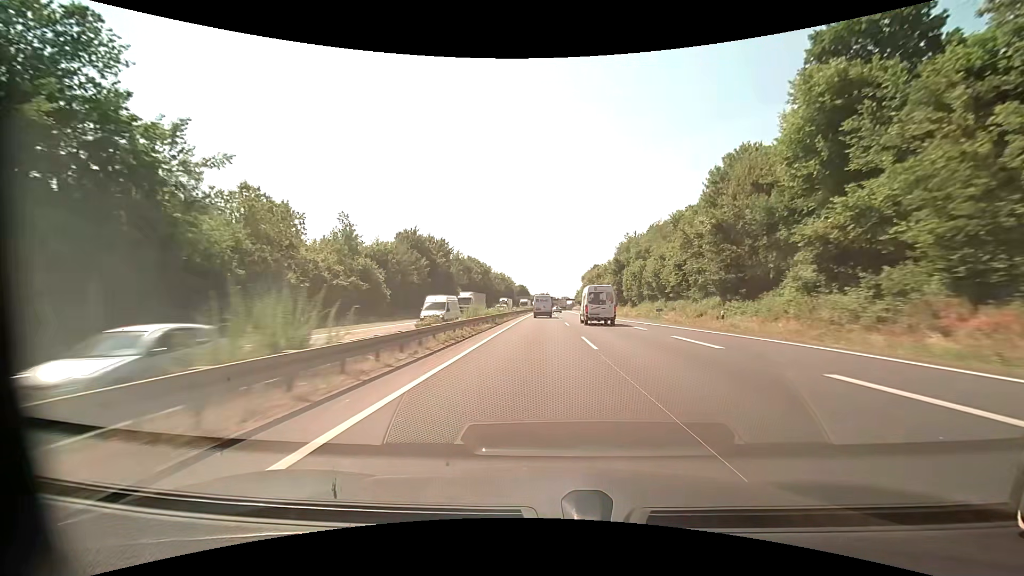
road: motorway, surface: asphalt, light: Day
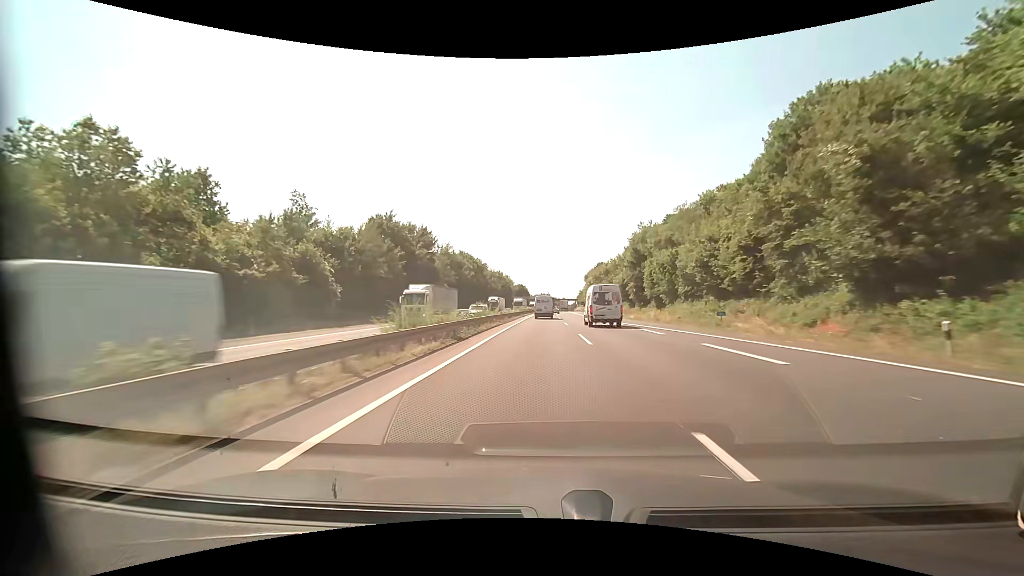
(0.0, +16.0) m; 0°
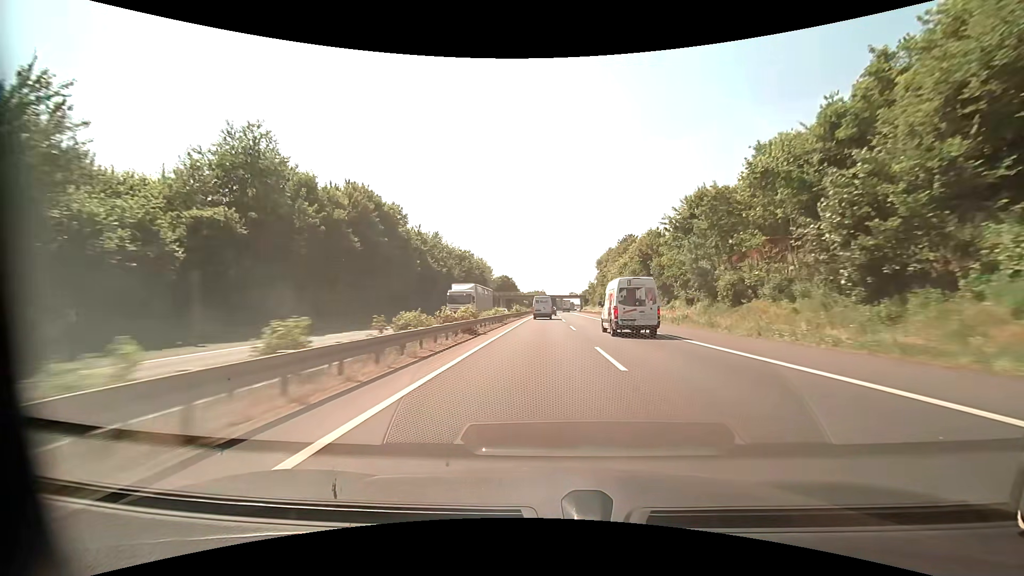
(0.0, +78.6) m; +1°
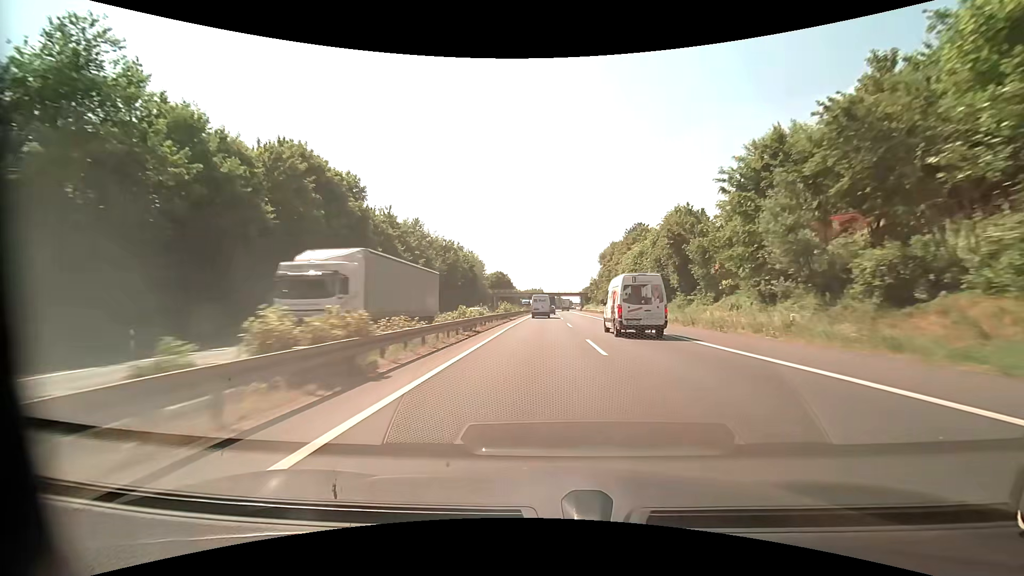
(0.0, +15.5) m; 0°
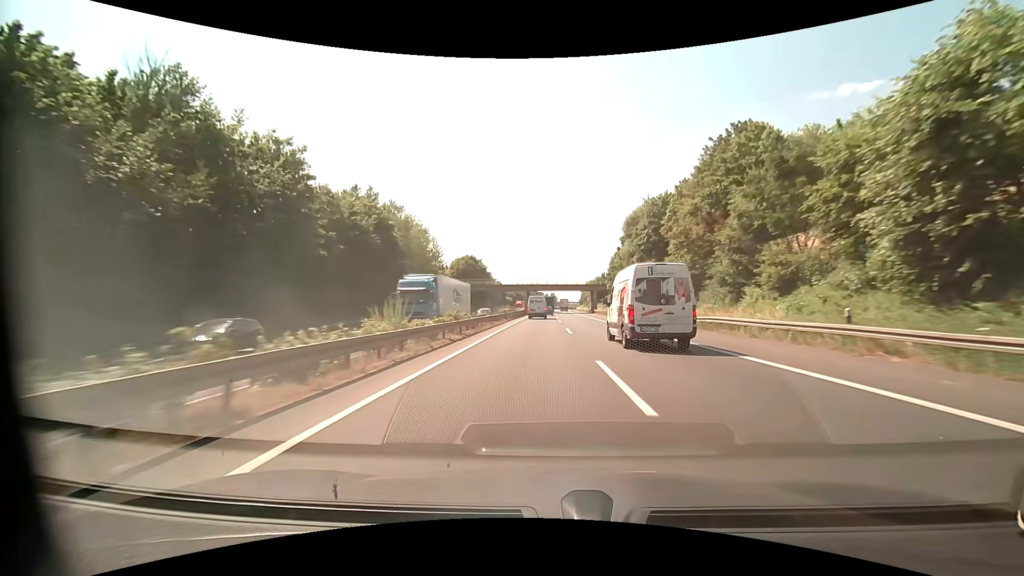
(+0.5, +61.5) m; +1°
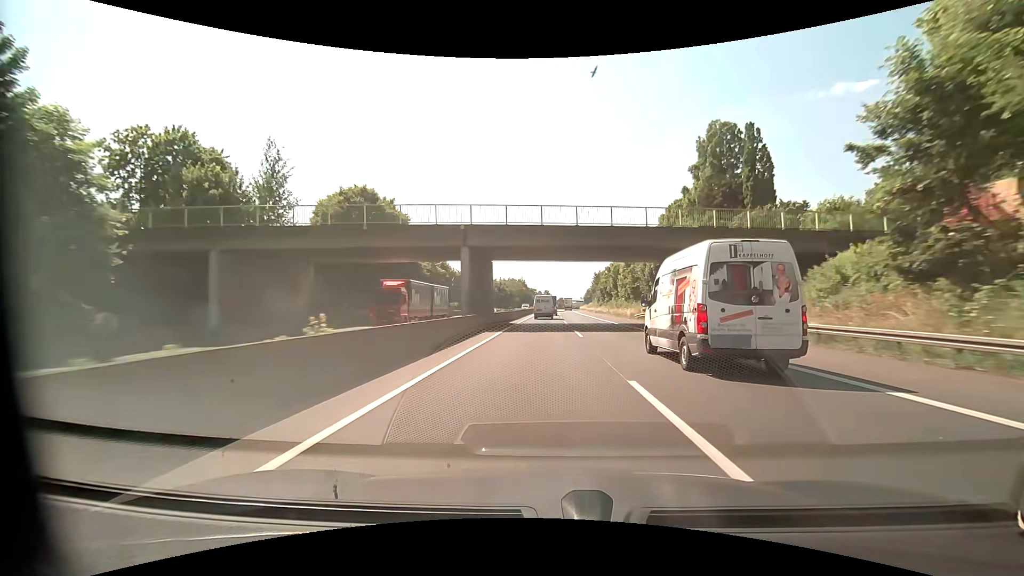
(0.0, +75.9) m; +1°
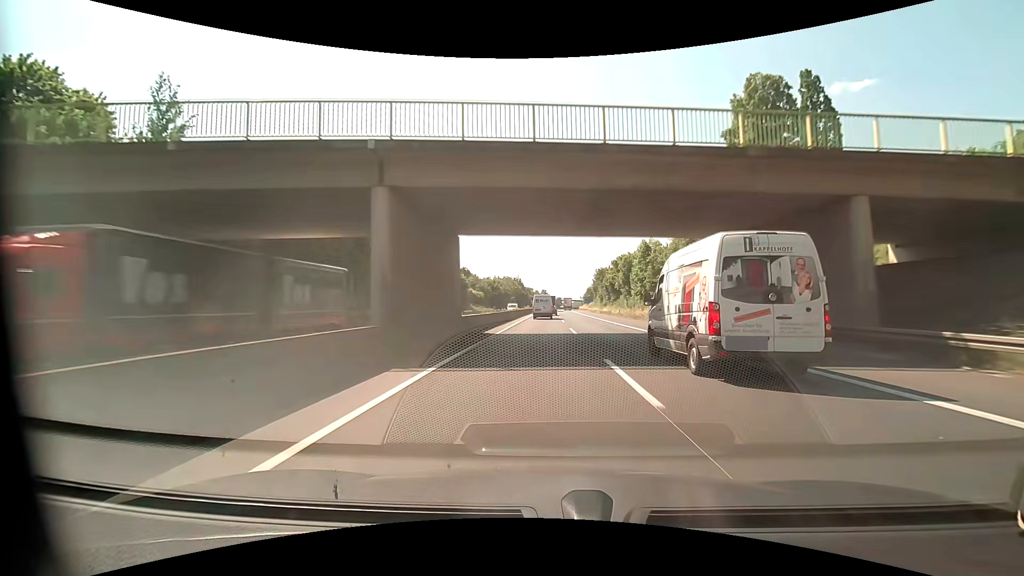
(0.0, +15.0) m; 0°
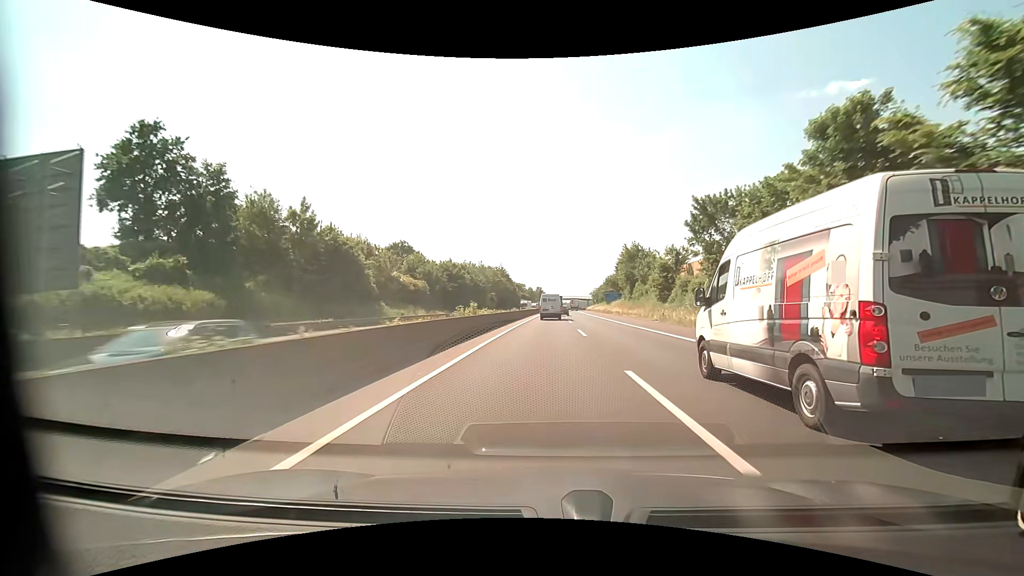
(+0.1, +74.3) m; 0°
(0, +10) (0, +20) (0, +30) (0, +40) (0, +50) (+1, +60) (+1, +70) (+1, +80) (+1, +90) (+2, +100) m
